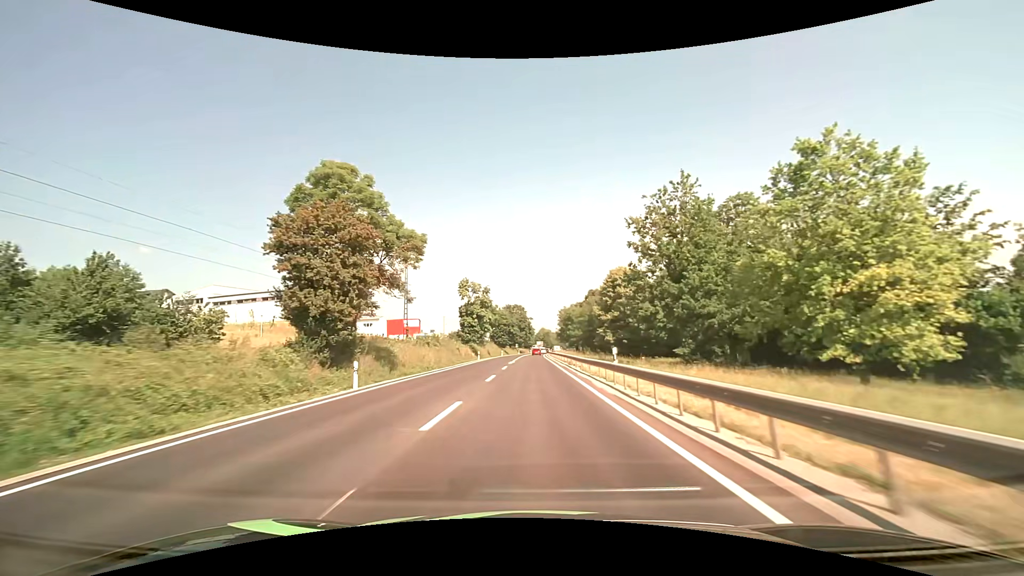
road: primary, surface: asphalt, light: Day
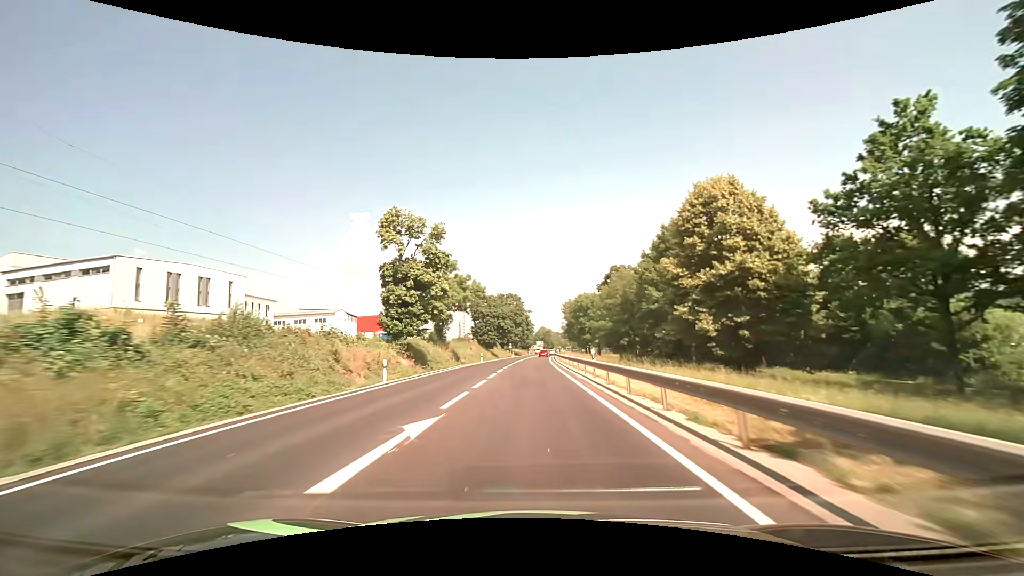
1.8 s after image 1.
(0.0, +39.7) m; 0°
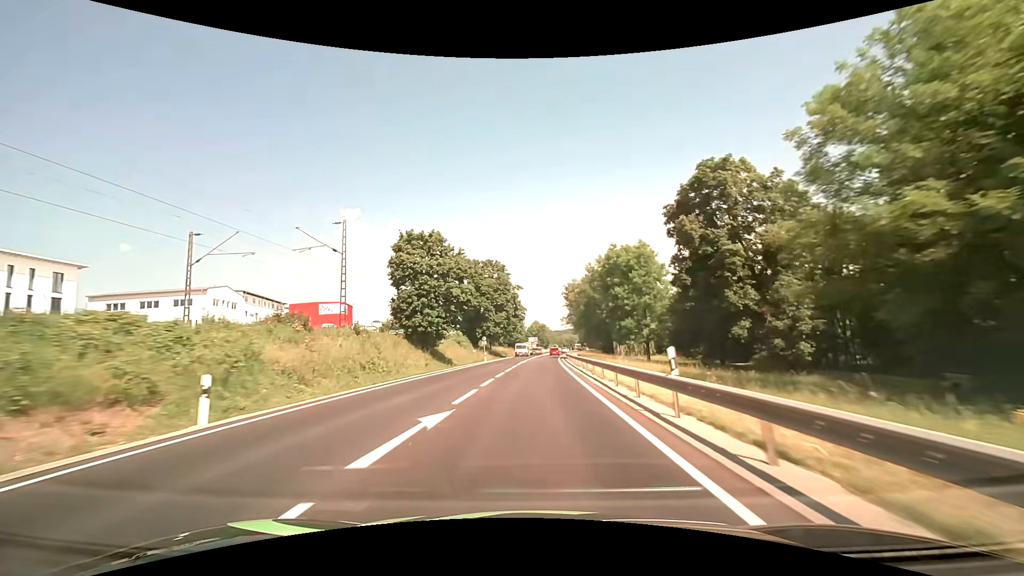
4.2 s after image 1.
(+0.4, +53.2) m; +1°
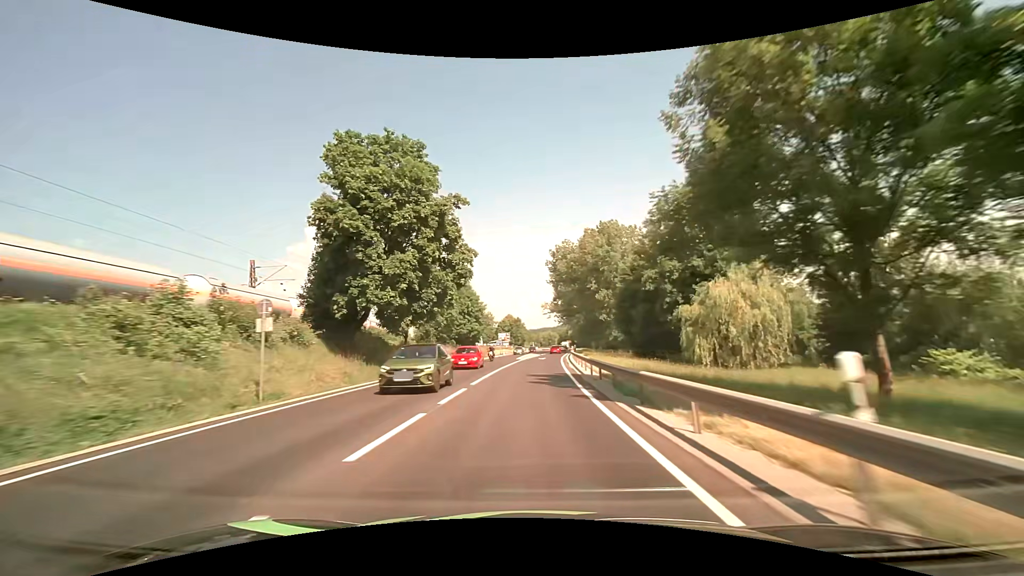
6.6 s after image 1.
(+1.1, +54.5) m; +3°
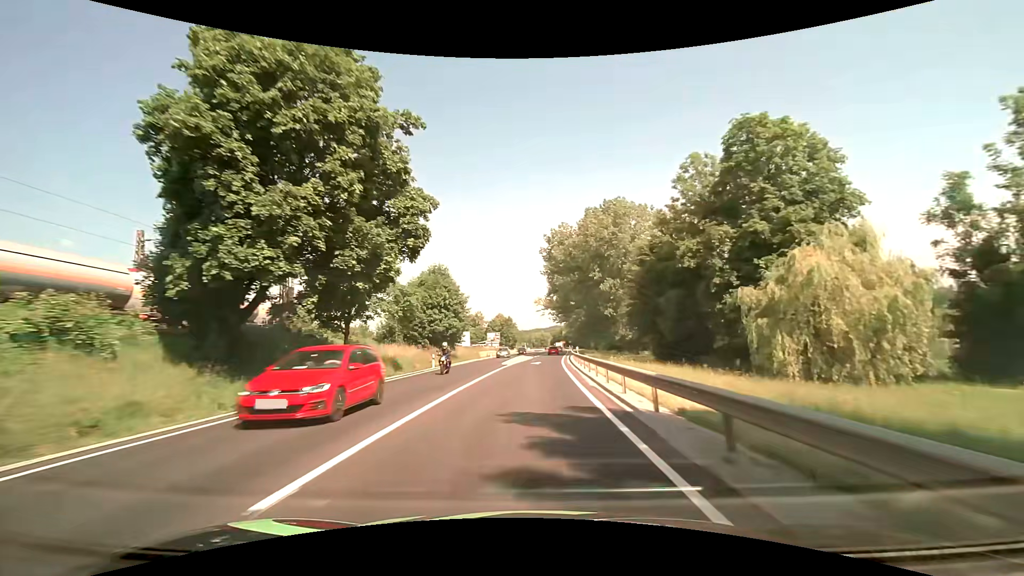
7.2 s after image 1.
(+0.1, +13.8) m; +1°
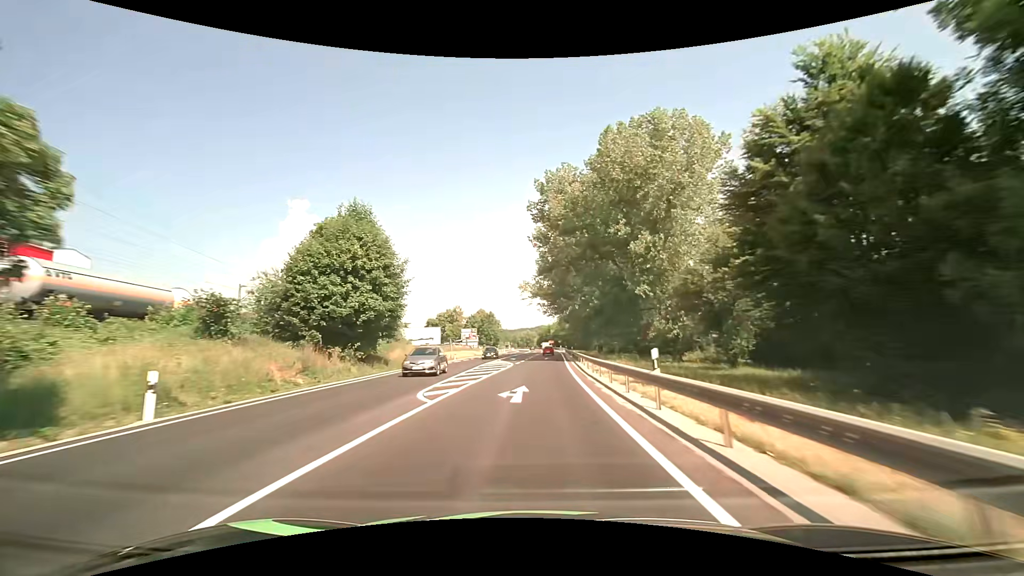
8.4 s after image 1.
(+0.6, +27.6) m; +2°
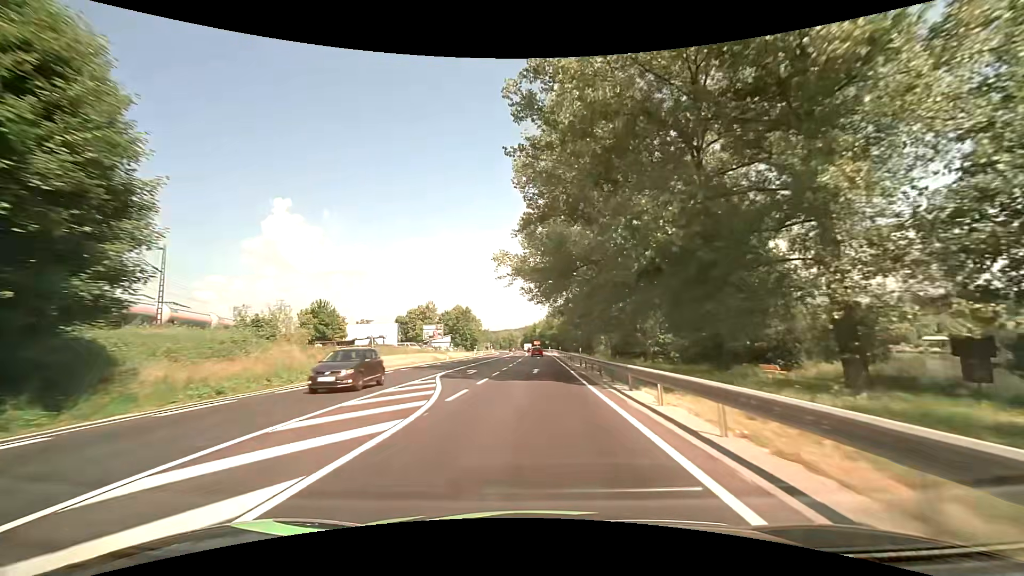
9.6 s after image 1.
(+0.6, +27.6) m; +2°
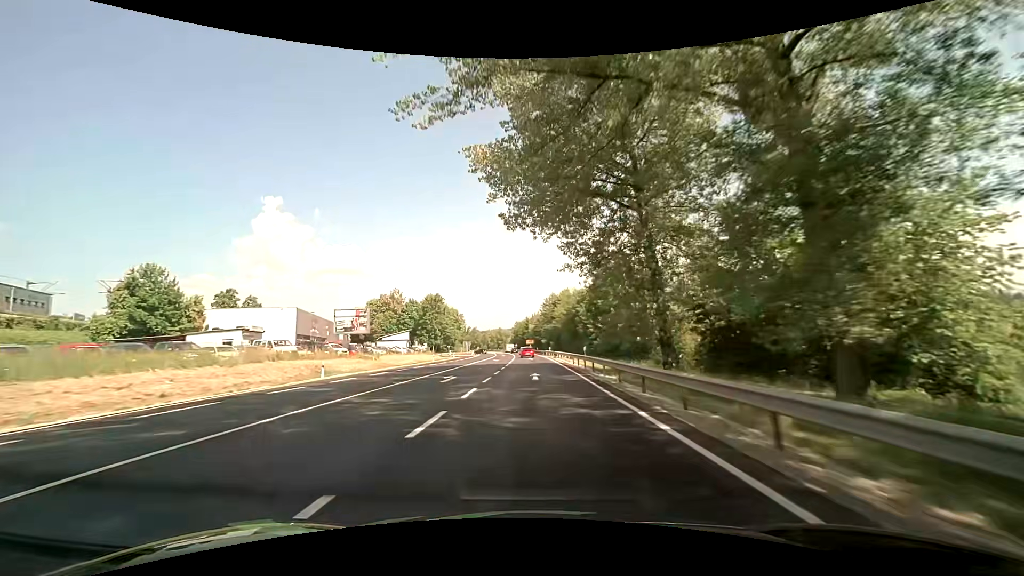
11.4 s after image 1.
(+0.3, +41.2) m; +1°
(0, +10) (0, +20) (0, +30) (0, +40) (0, +50) (0, +60) (-1, +70) (-1, +80) (-2, +90) (-2, +100) m
